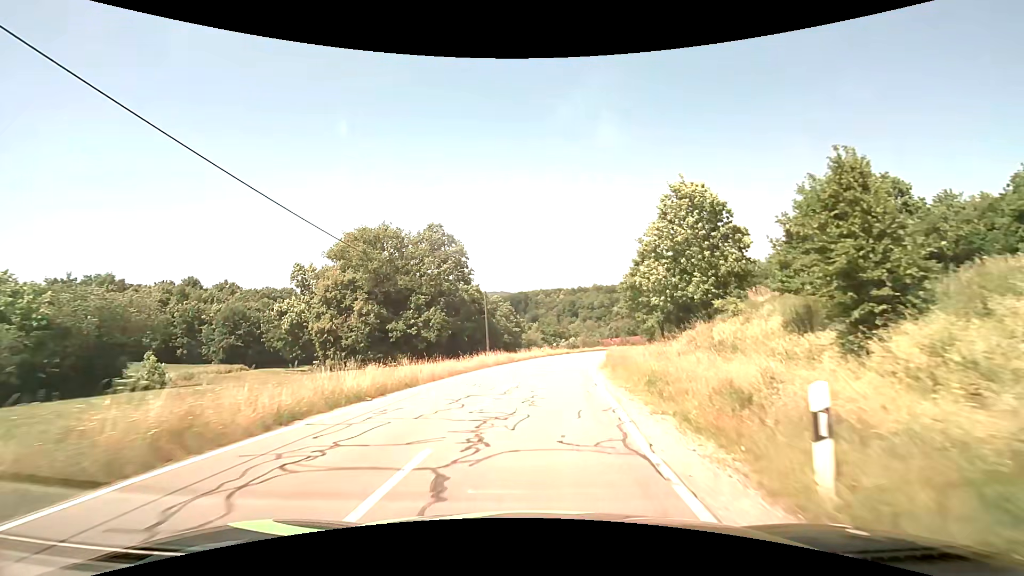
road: tertiary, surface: asphalt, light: Day
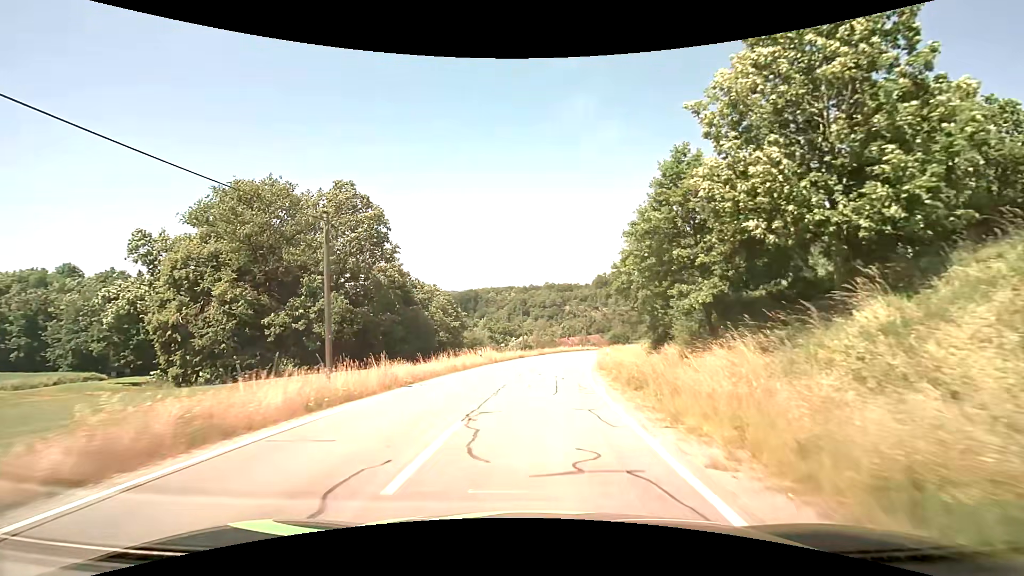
(+1.1, +22.6) m; +6°
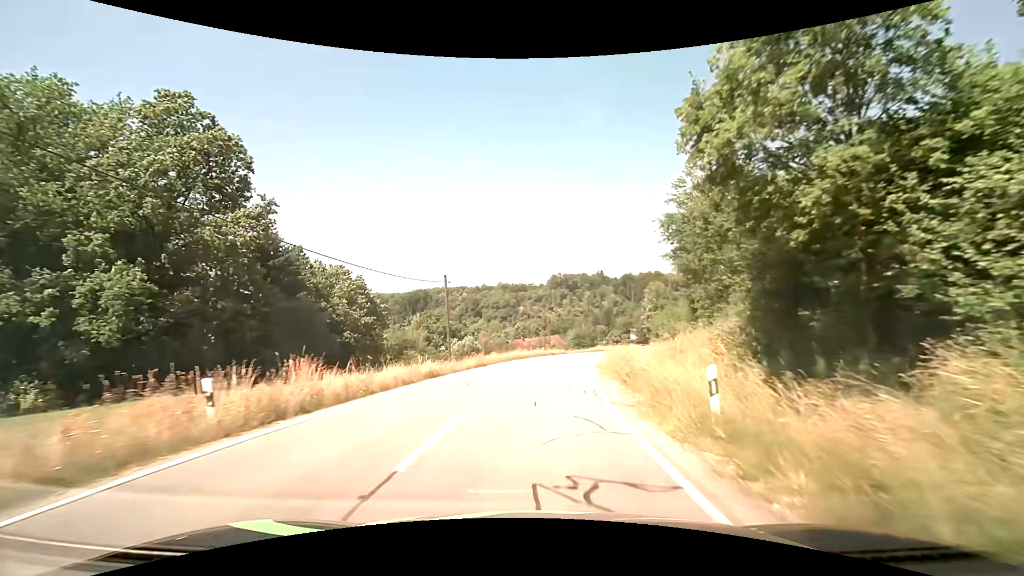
(+1.0, +23.4) m; +5°
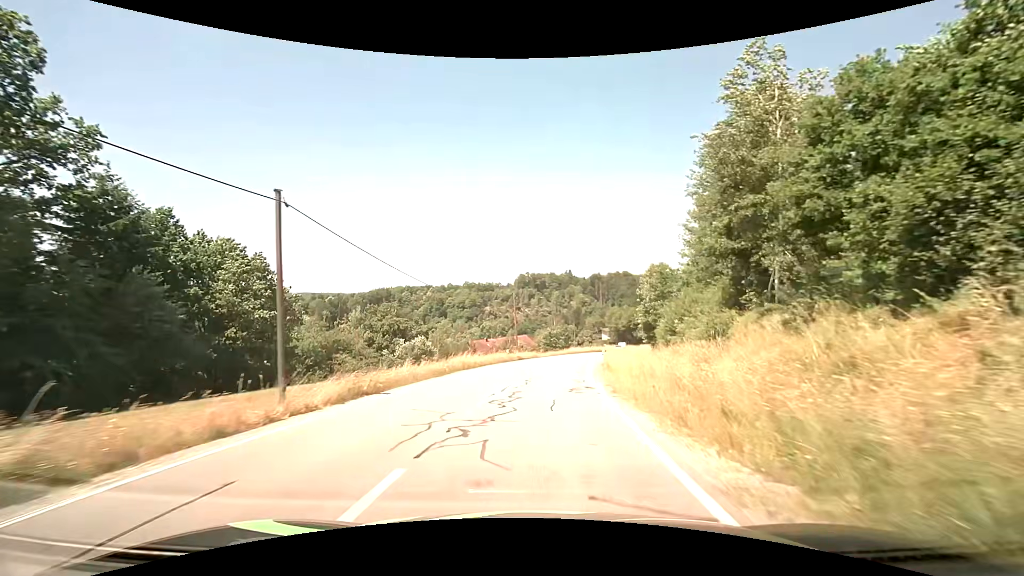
(+0.5, +16.1) m; +3°
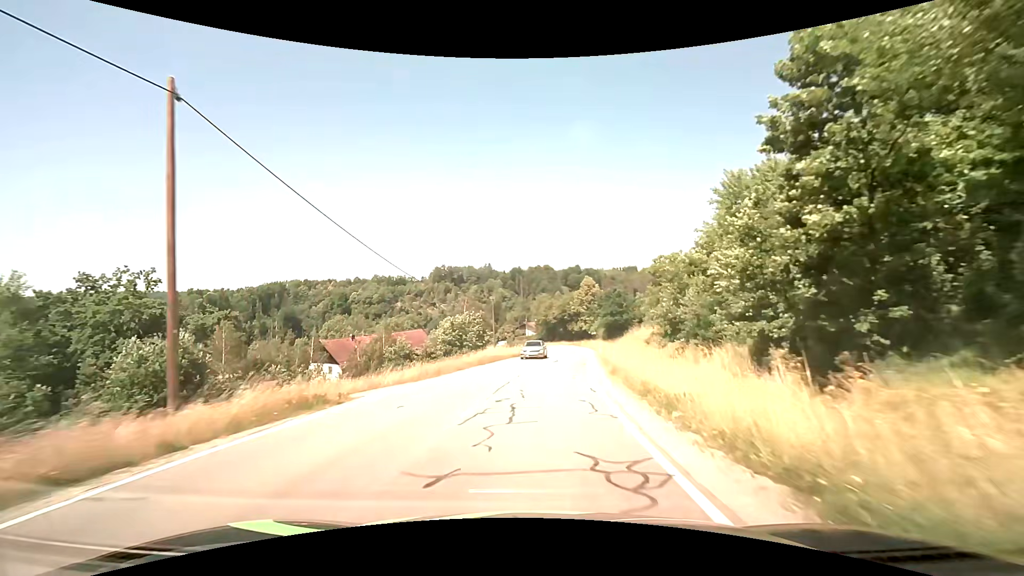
(+3.6, +39.9) m; +10°
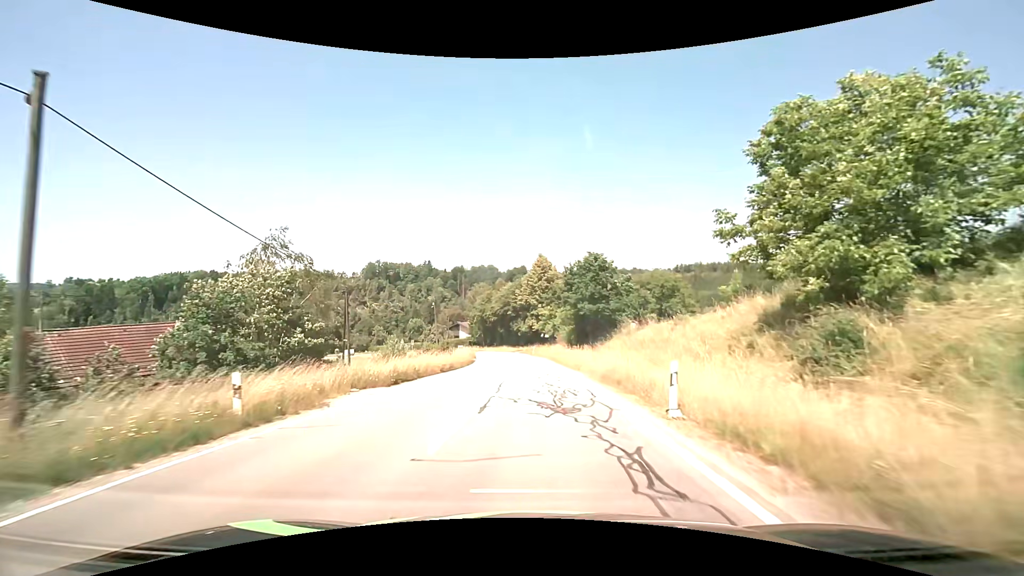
(+2.4, +38.3) m; +7°
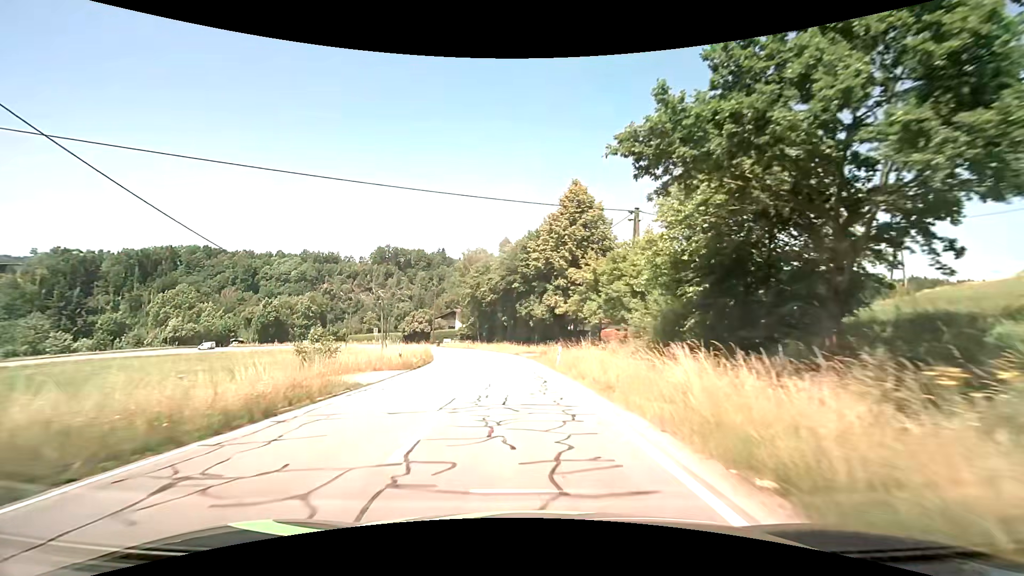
(-0.3, +38.5) m; -2°
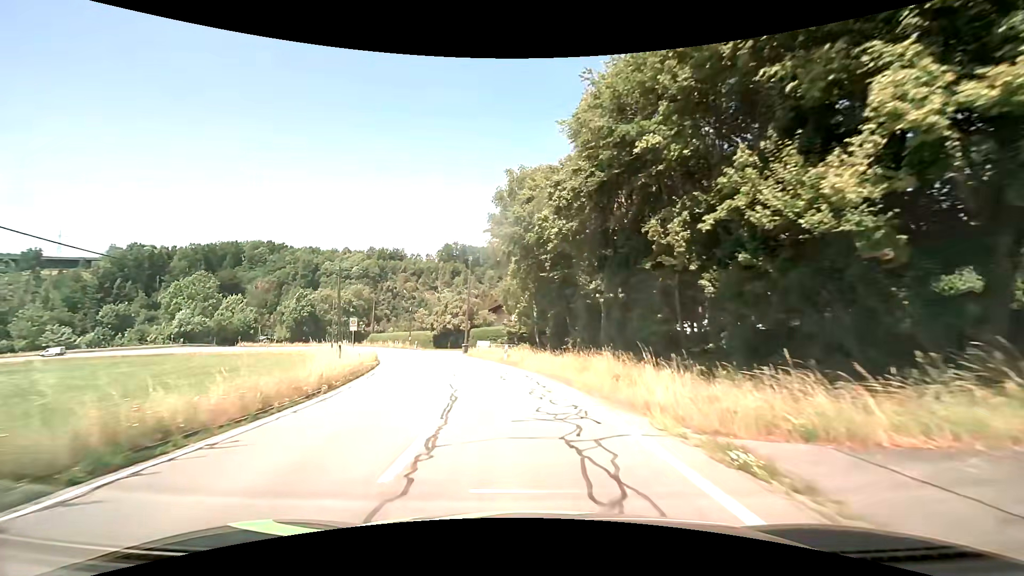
(-2.4, +38.2) m; -8°
(0, +10) (-2, +20) (-4, +30) (-6, +39) (-10, +49) (-14, +58) (-19, +66) (-25, +75) (-31, +83) (-38, +90) m
